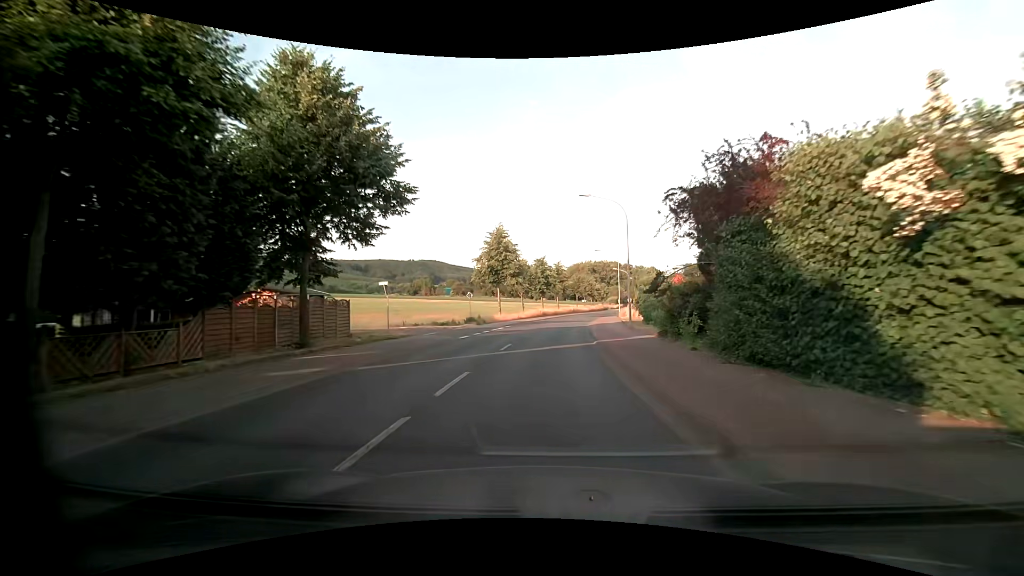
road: secondary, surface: asphalt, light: Day
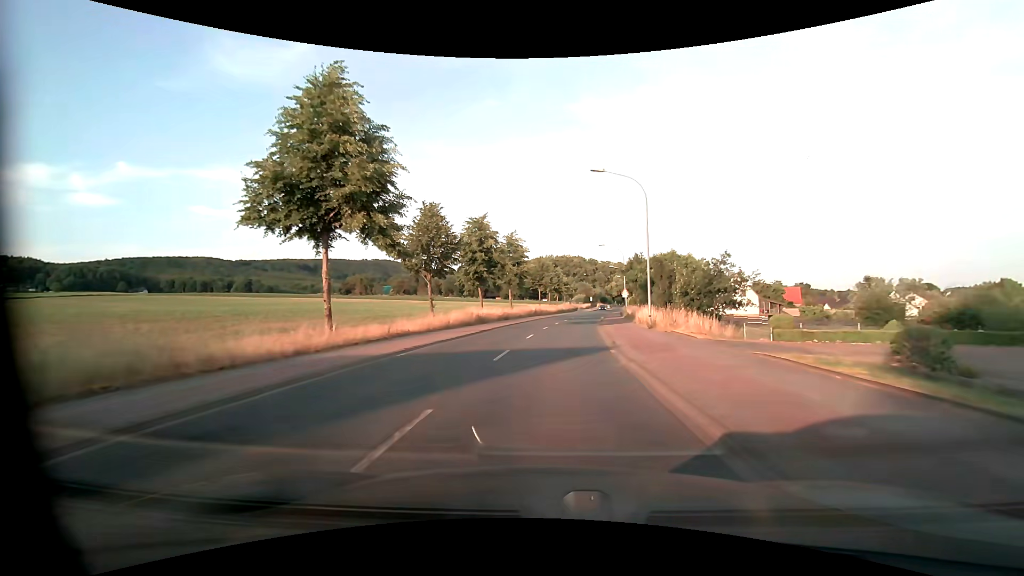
(+1.7, +40.2) m; +5°
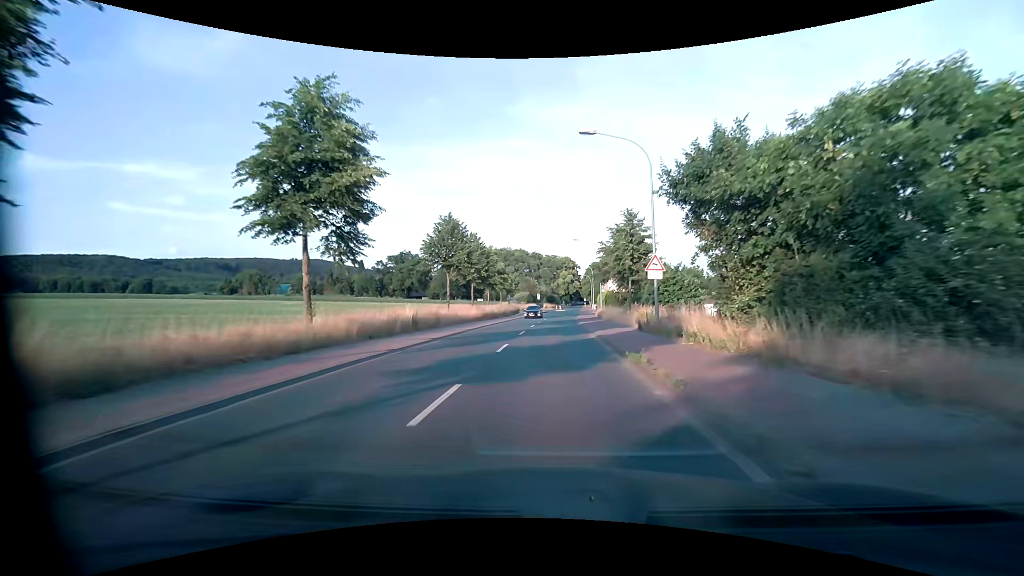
(+2.6, +42.6) m; +6°
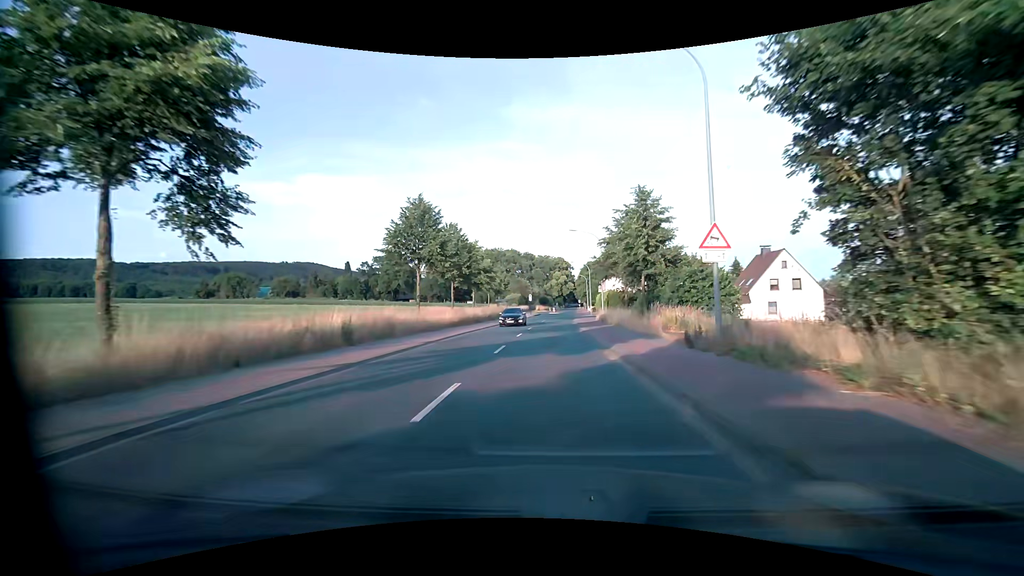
(+0.1, +8.7) m; +1°
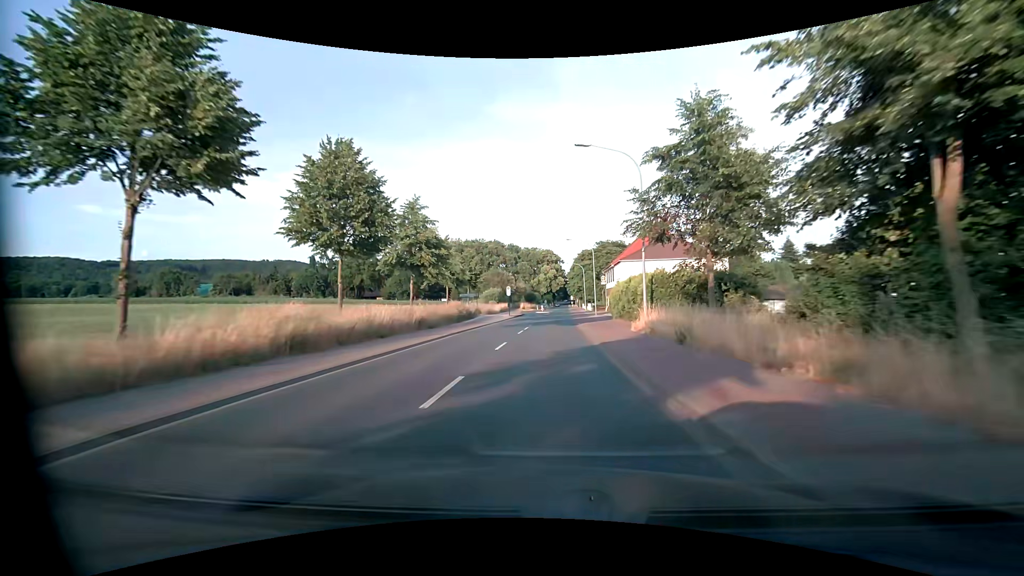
(+0.5, +26.2) m; +2°
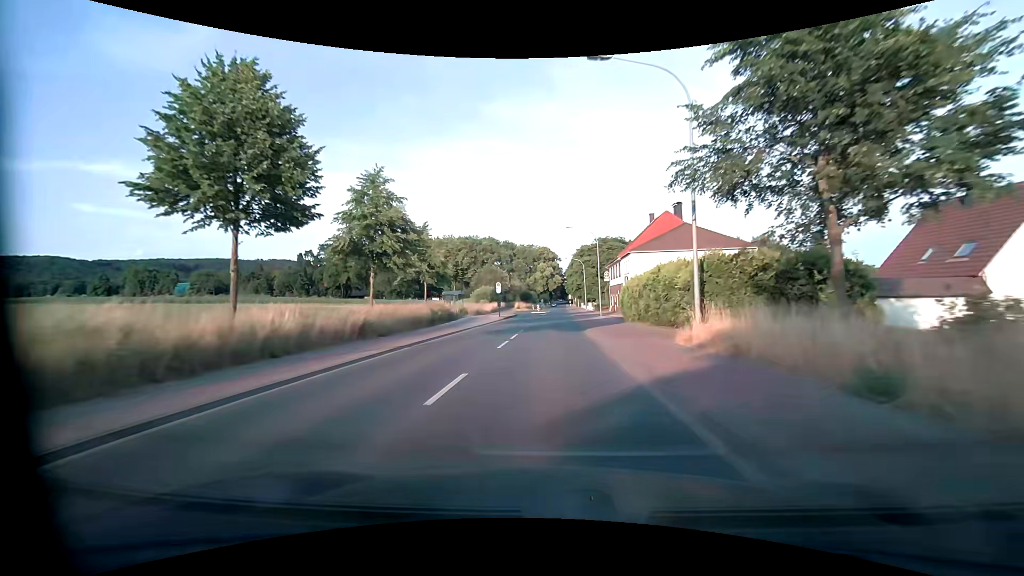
(0.0, +8.7) m; +1°
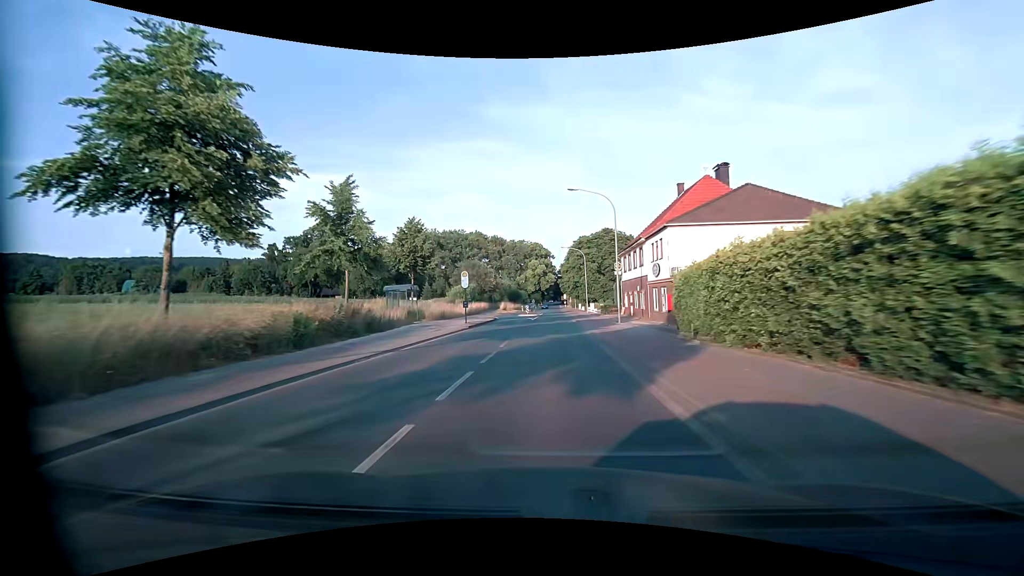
(+0.1, +17.3) m; +1°
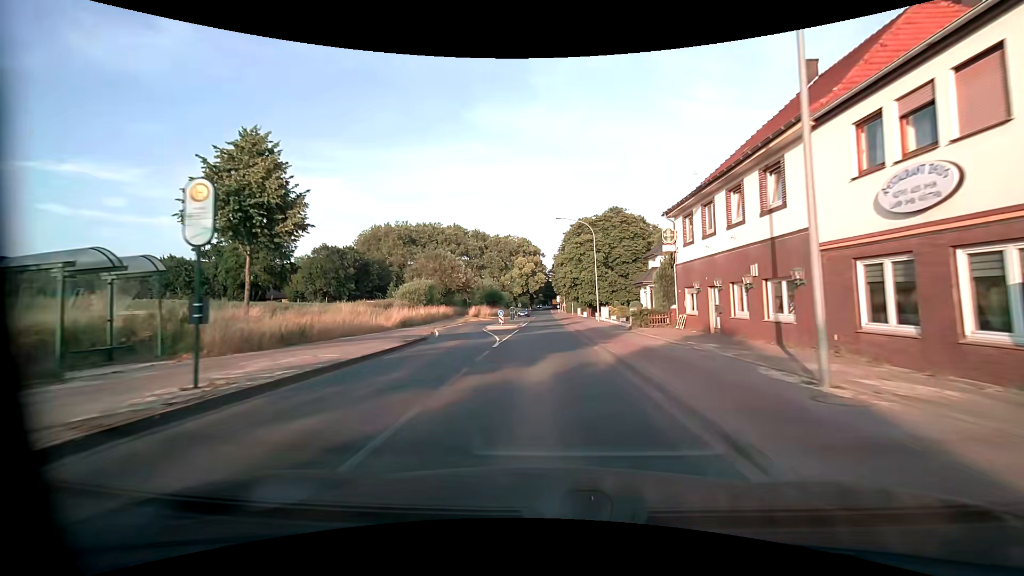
(+0.3, +25.3) m; +1°
(0, +10) (0, +20) (0, +30) (0, +40) (0, +50) (0, +60) (0, +70) (0, +80) (0, +90) (0, +100) m
